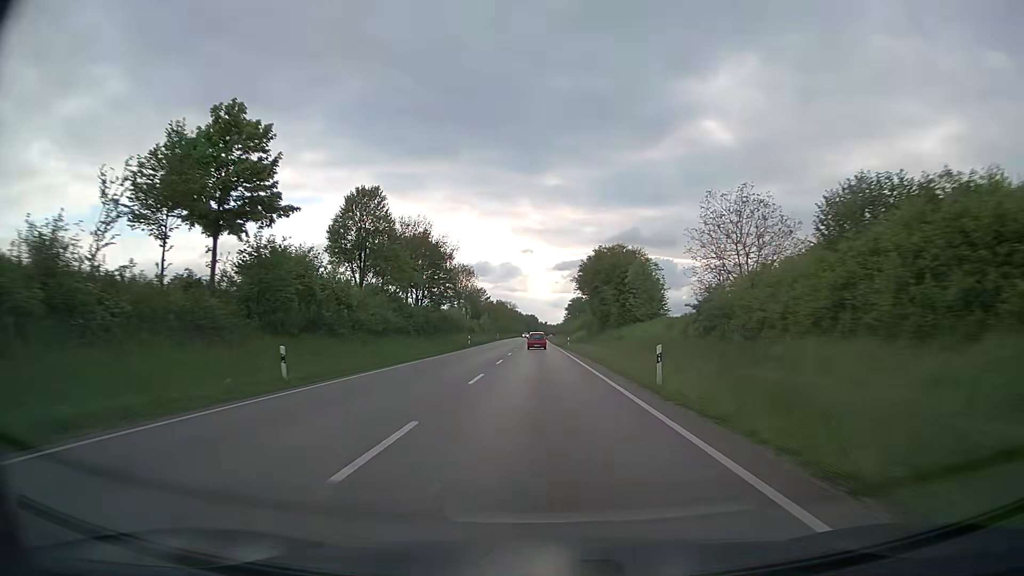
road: trunk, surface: asphalt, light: Day
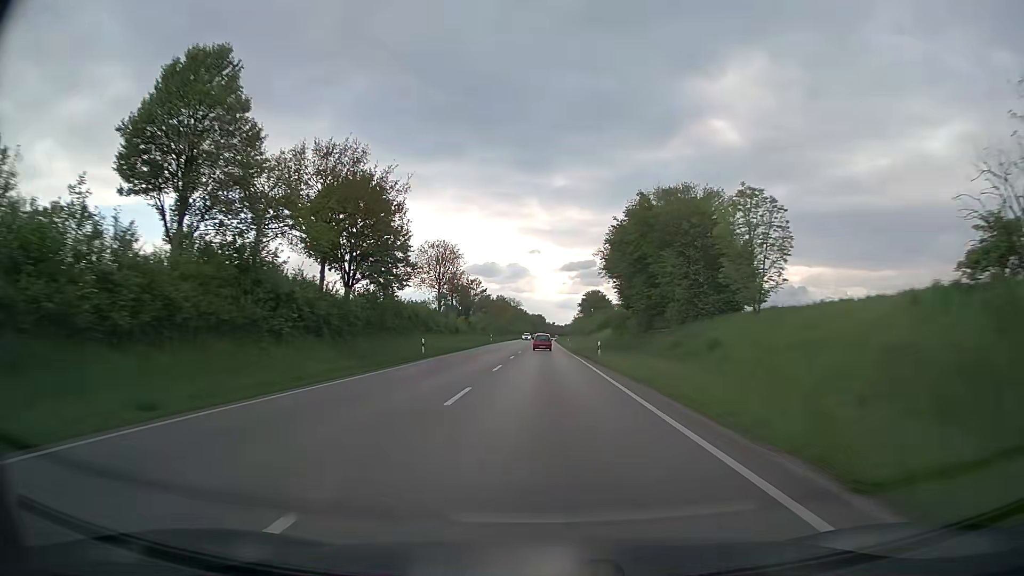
(-0.2, +29.4) m; 0°
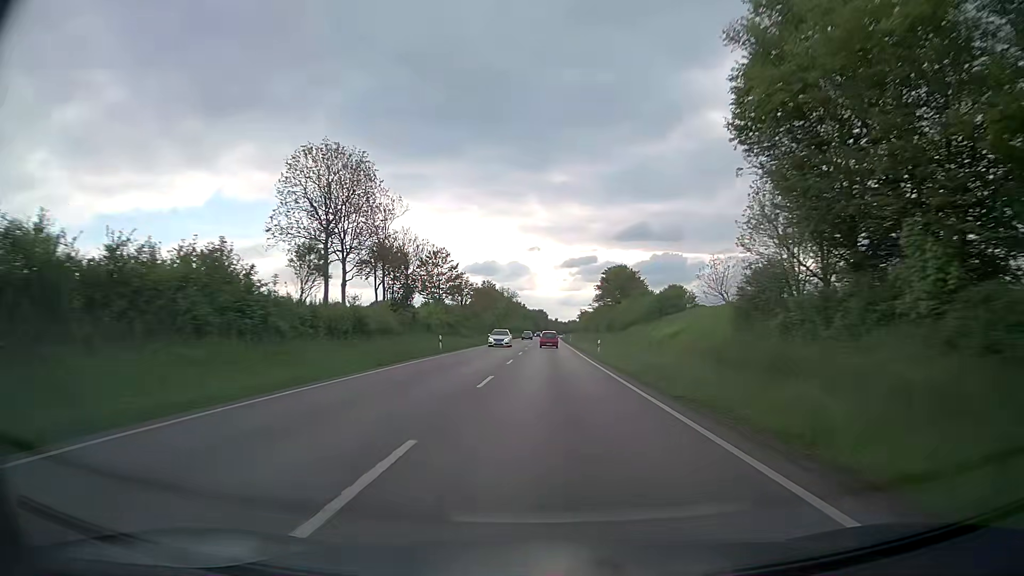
(-0.2, +44.6) m; 0°
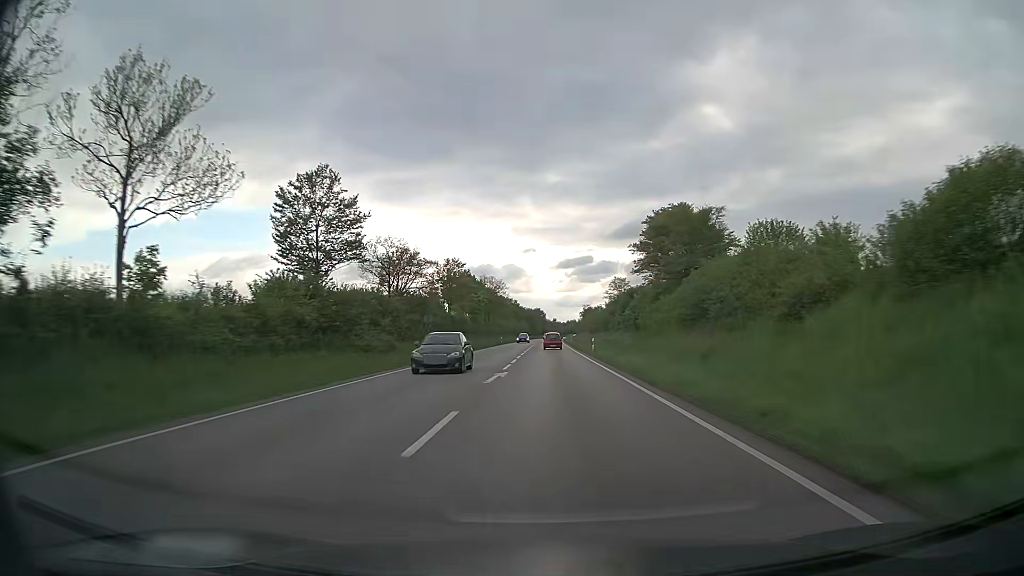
(+0.1, +45.0) m; 0°
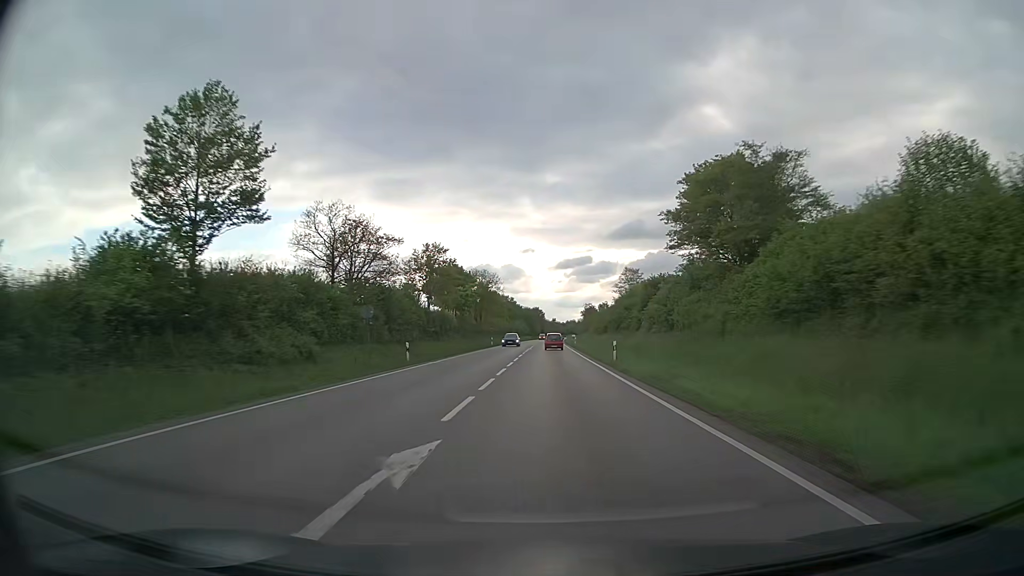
(0.0, +15.0) m; 0°
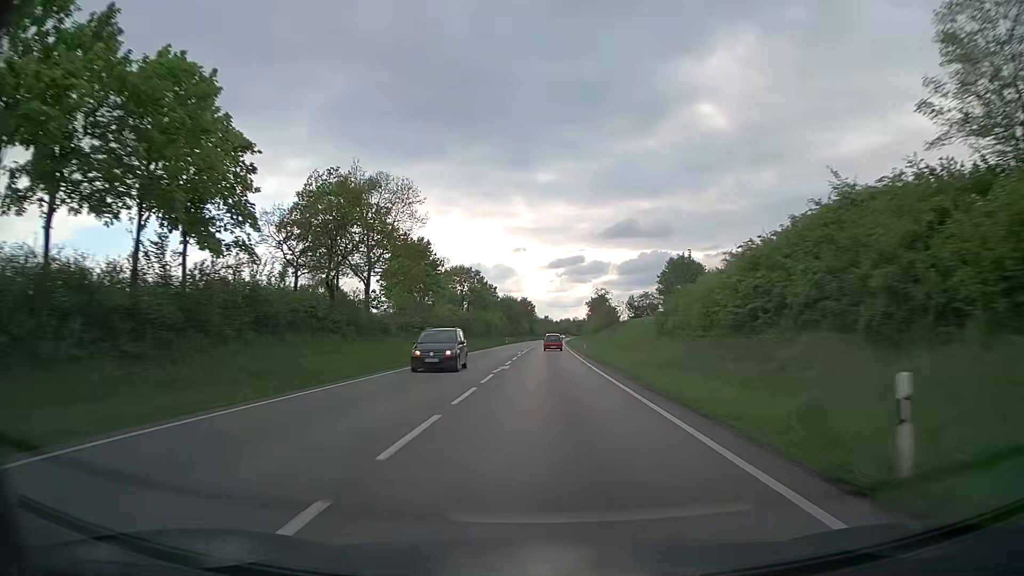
(+0.4, +75.4) m; +1°
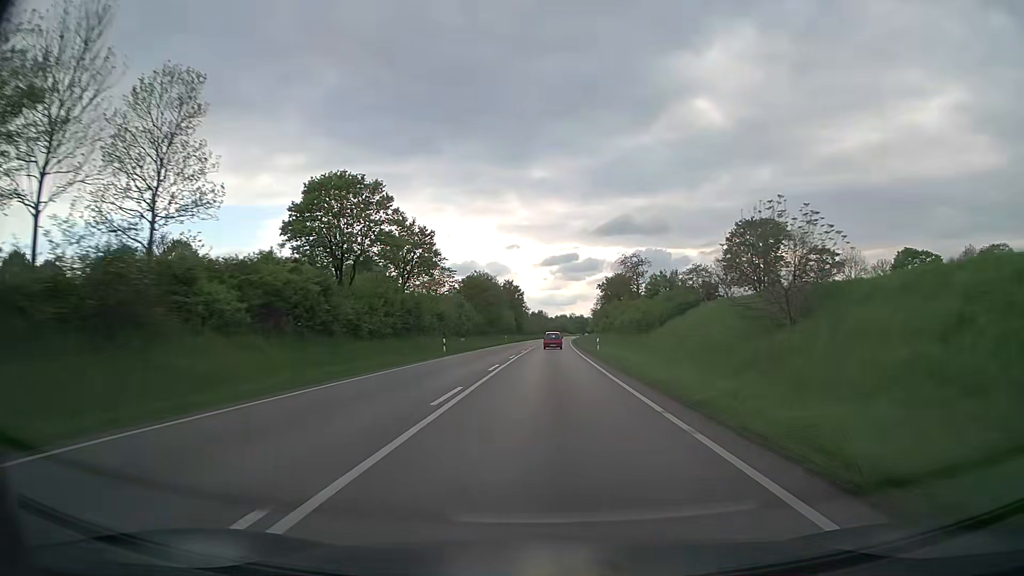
(+0.4, +60.4) m; +1°
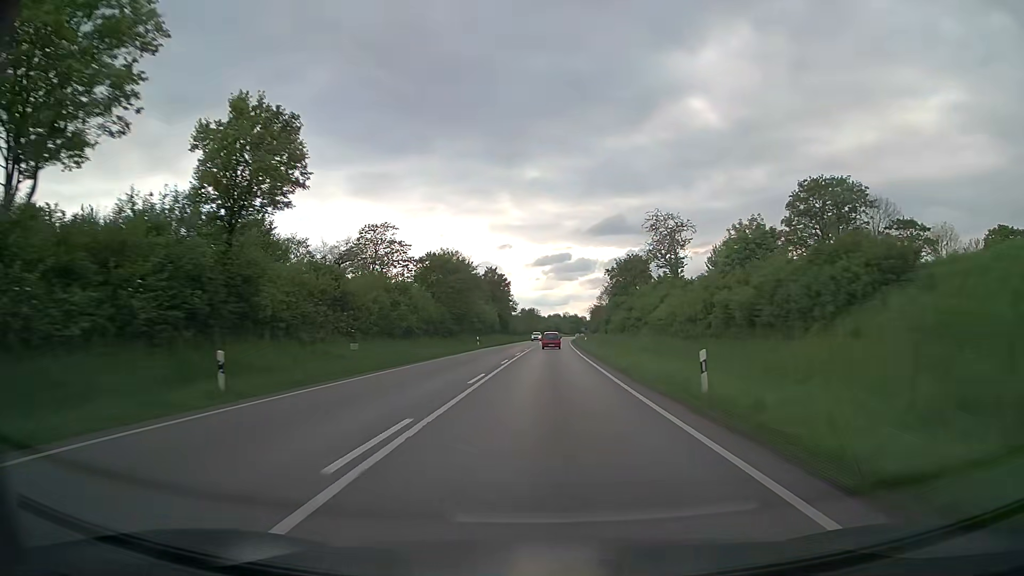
(+0.1, +30.3) m; 0°
(0, +10) (0, +20) (0, +30) (0, +40) (+1, +50) (+1, +60) (+1, +70) (+1, +80) (+2, +90) (+2, +100) m
